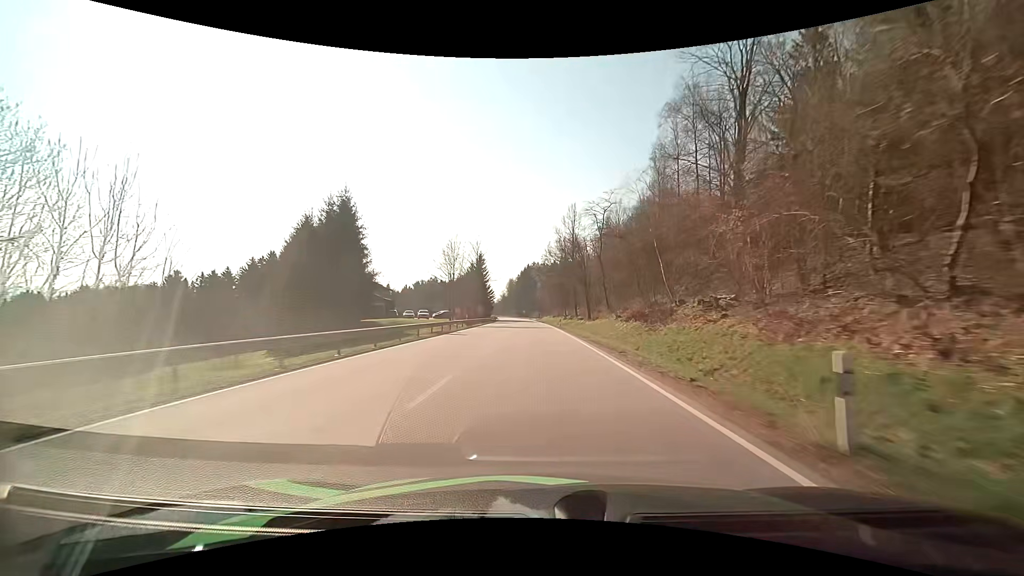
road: primary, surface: asphalt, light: Day
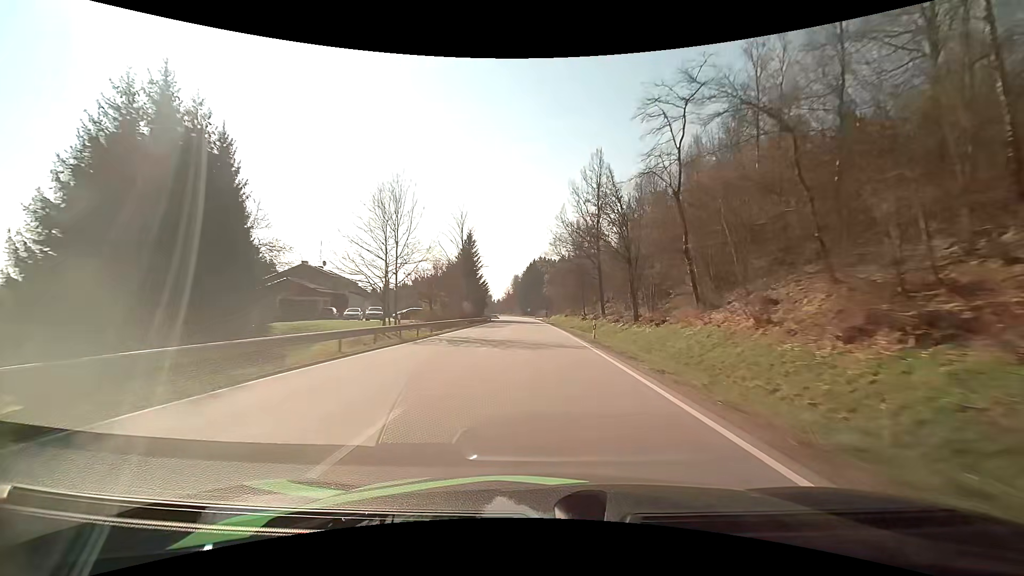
(-0.2, +28.1) m; -1°
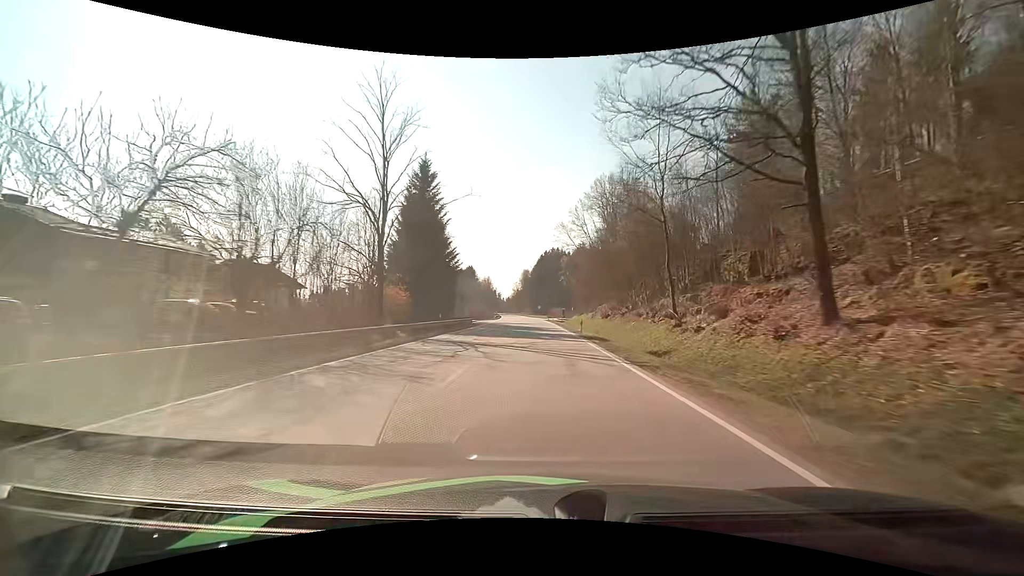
(-0.6, +42.6) m; -1°
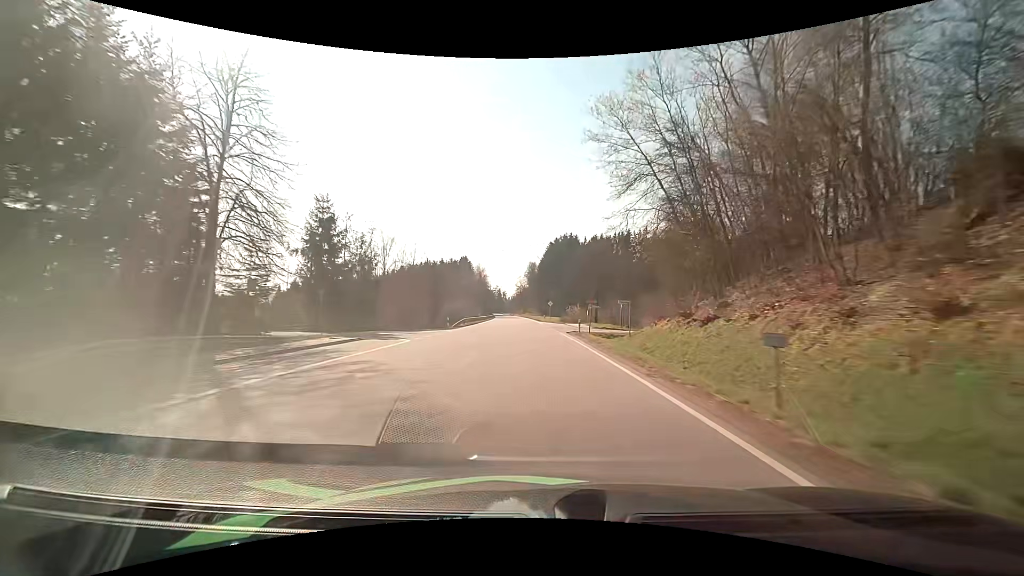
(-0.2, +57.2) m; -1°
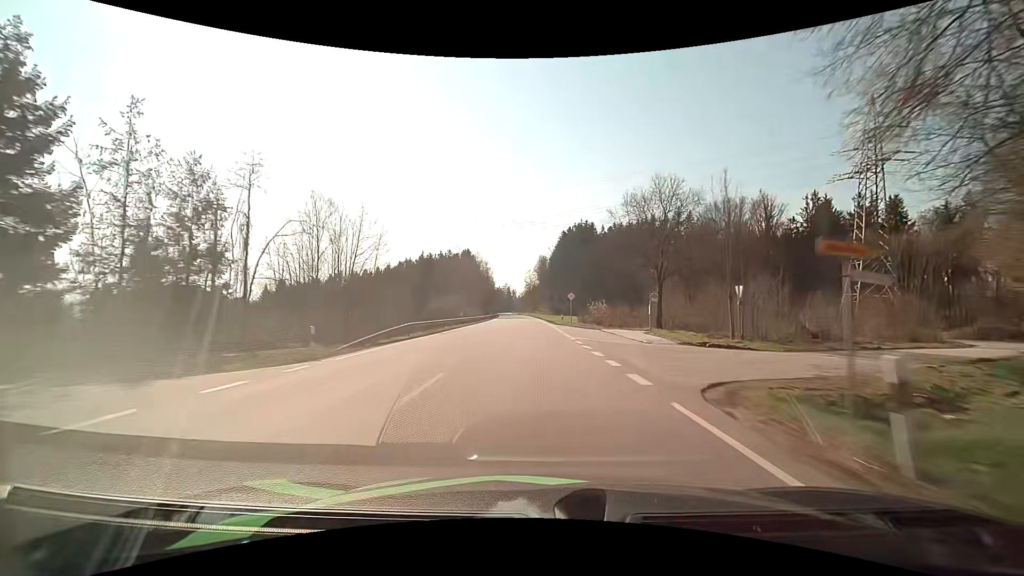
(-0.3, +28.6) m; -1°
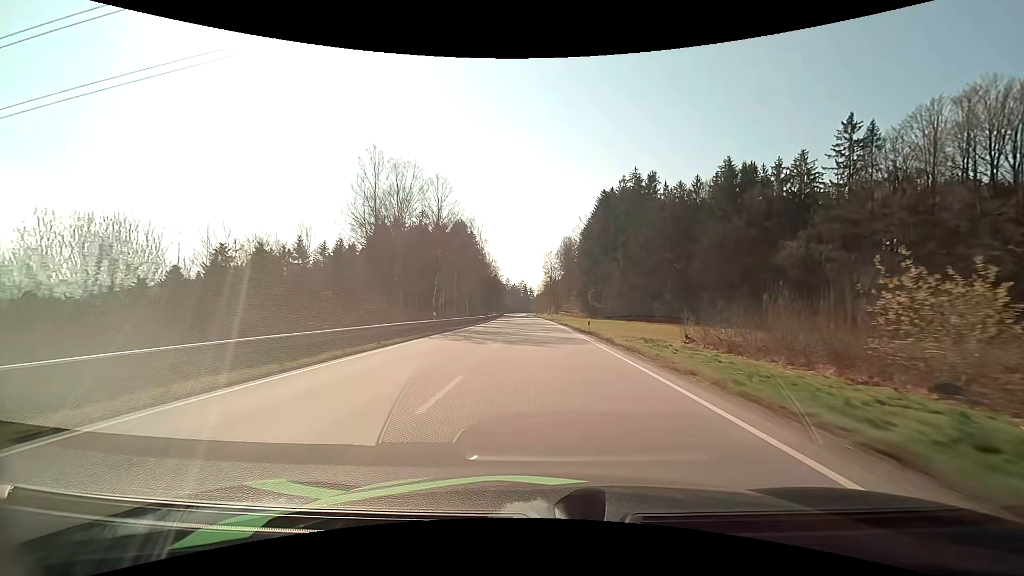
(-2.1, +73.1) m; -2°
